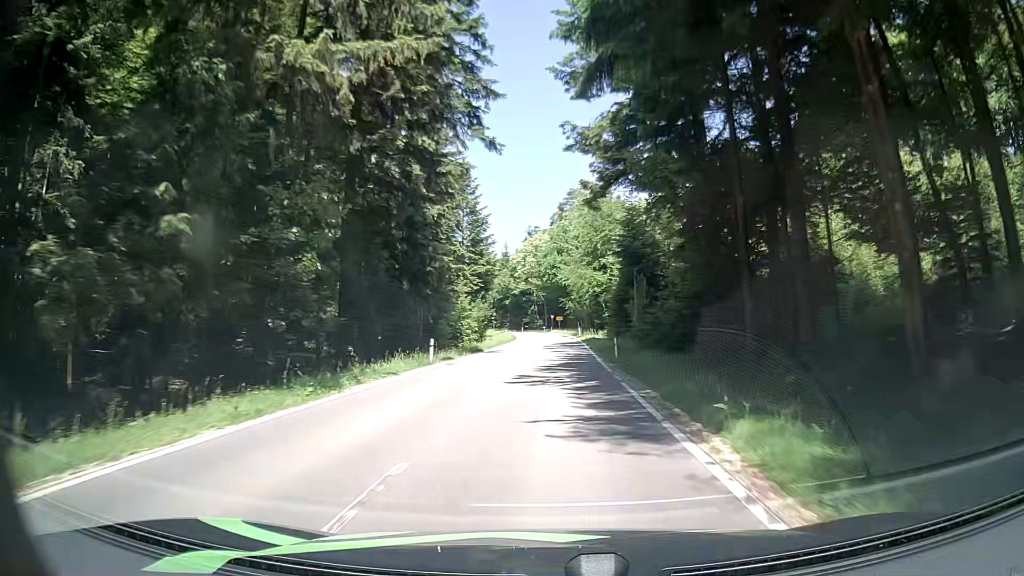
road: tertiary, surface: asphalt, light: Day
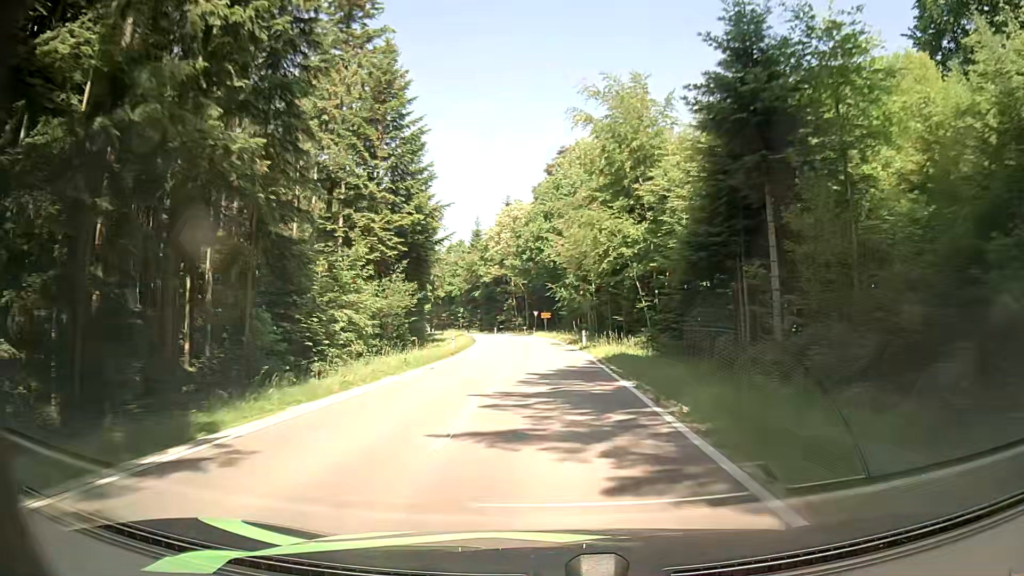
(+0.4, +31.9) m; +1°
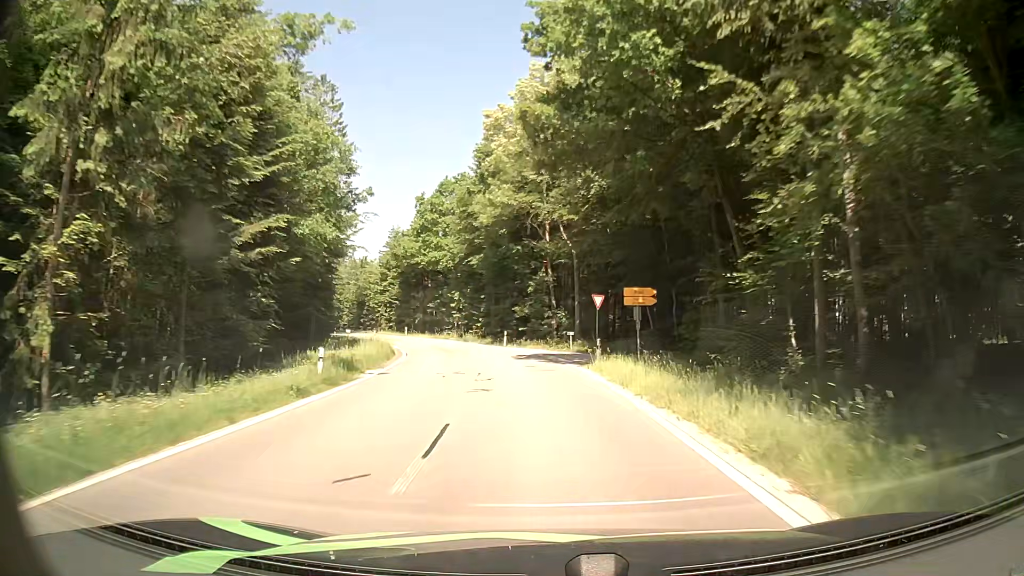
(-0.8, +50.4) m; -4°
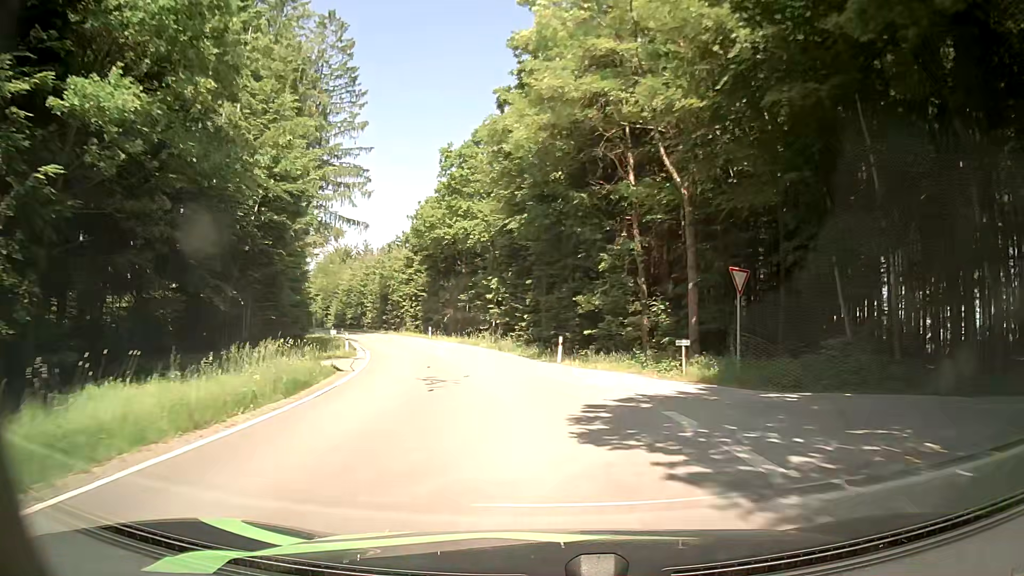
(-0.7, +17.2) m; -4°
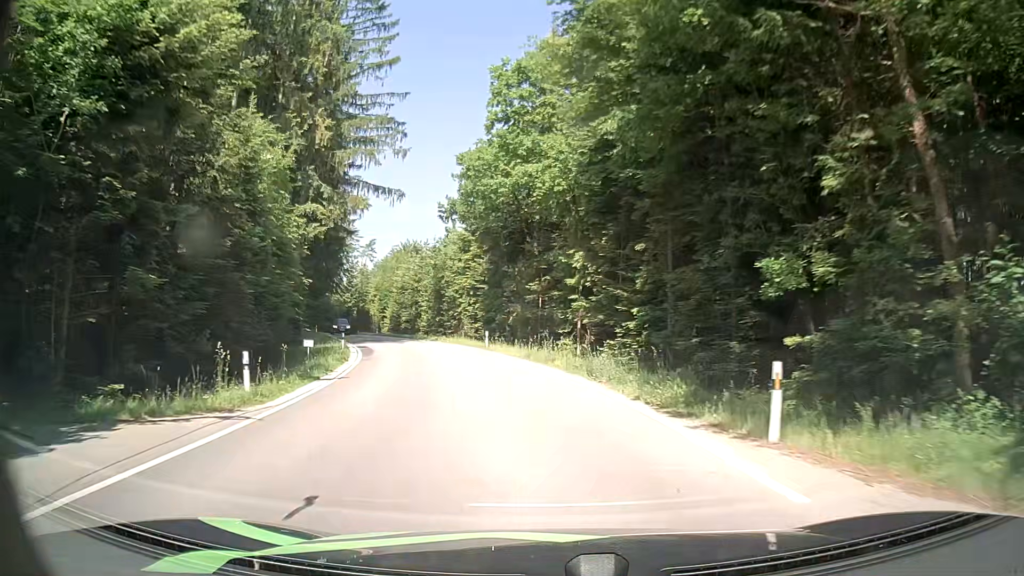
(-1.0, +15.5) m; -8°
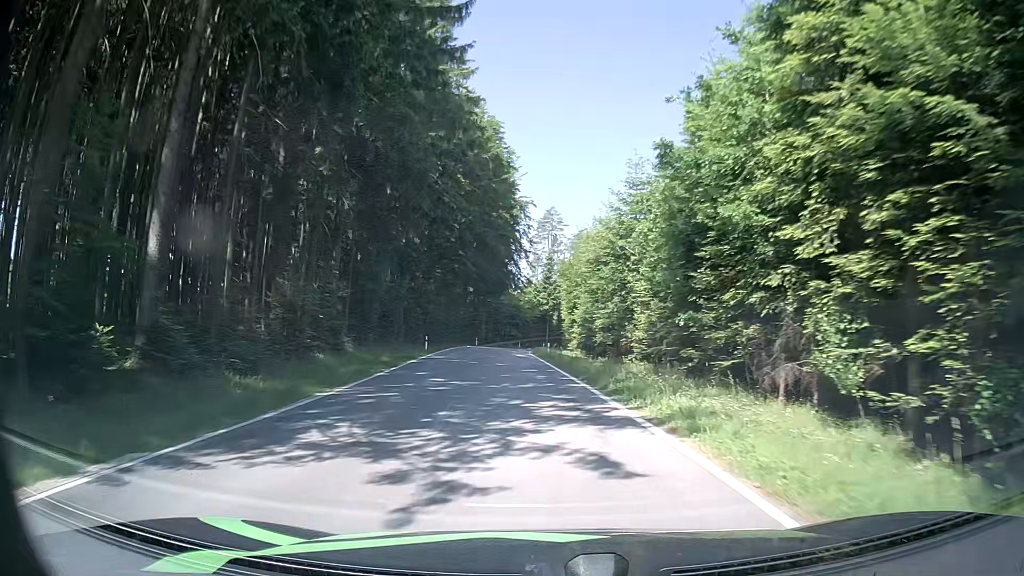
(-6.1, +37.2) m; -19°
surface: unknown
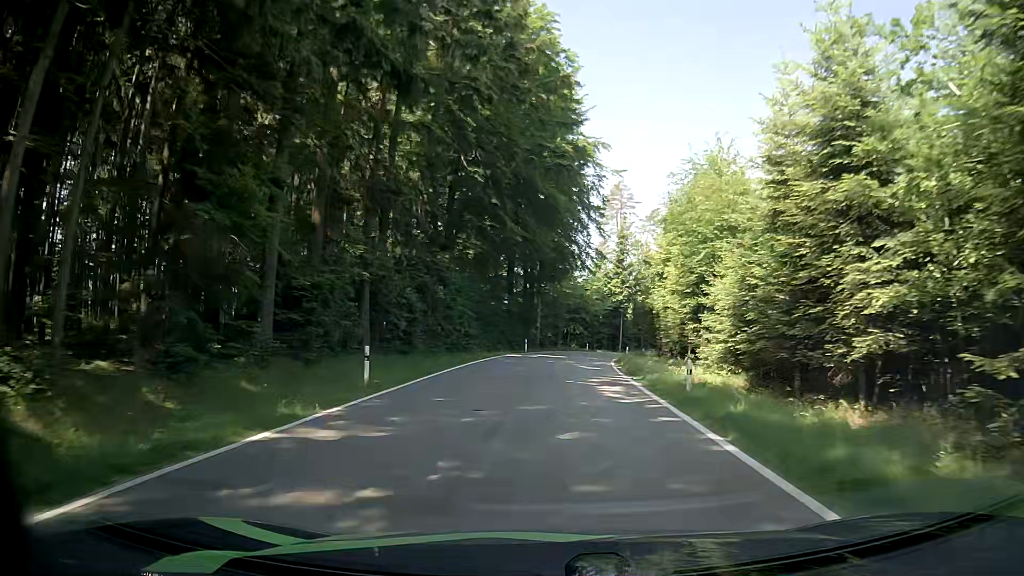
(-1.3, +23.9) m; -5°
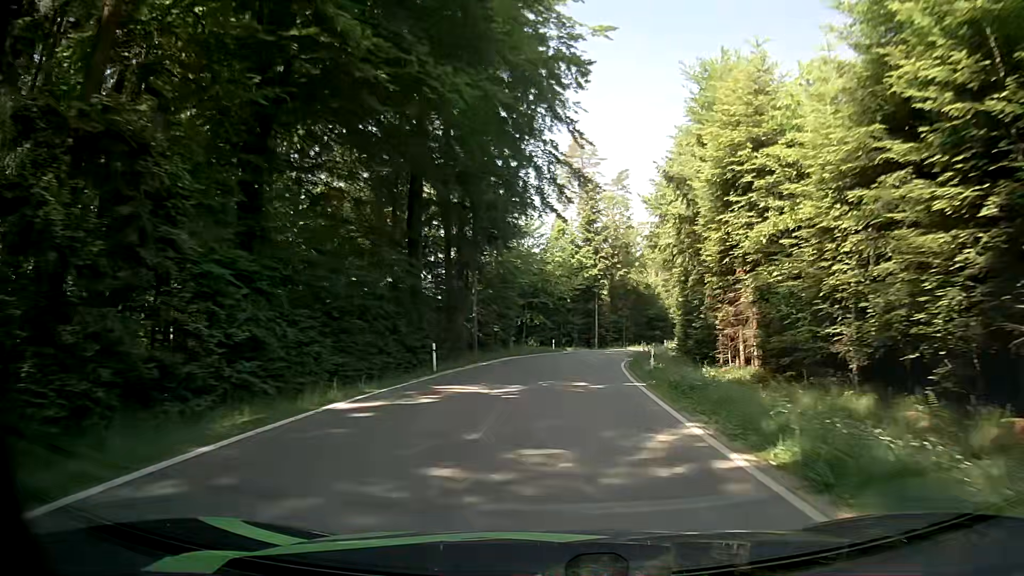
(+0.6, +25.3) m; +4°
(0, +10) (+1, +20) (+2, +30) (+3, +40) (+5, +50) (+8, +59) (+13, +68) (+19, +76) (+25, +84) (+32, +91) m
